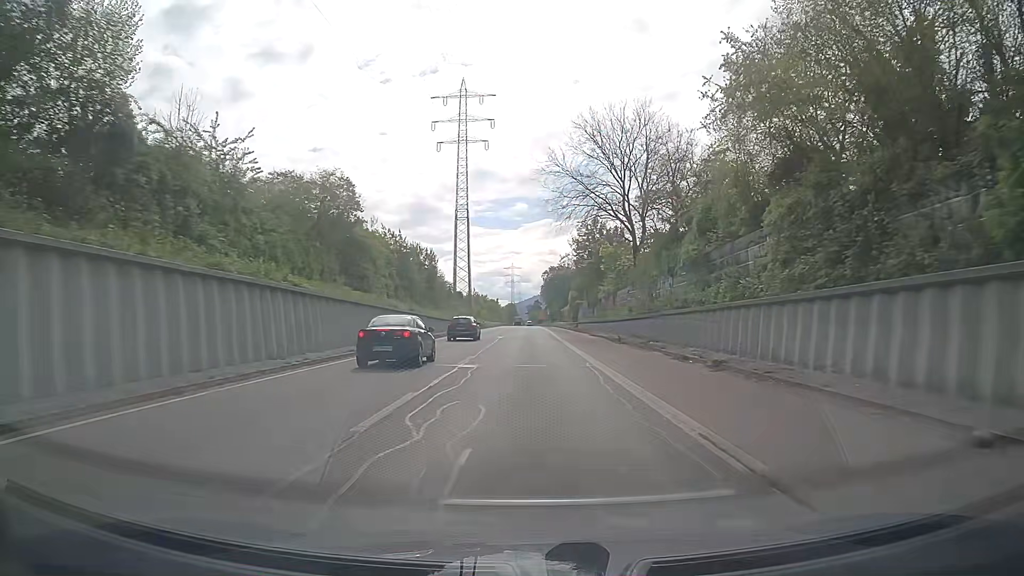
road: trunk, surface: asphalt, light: Day
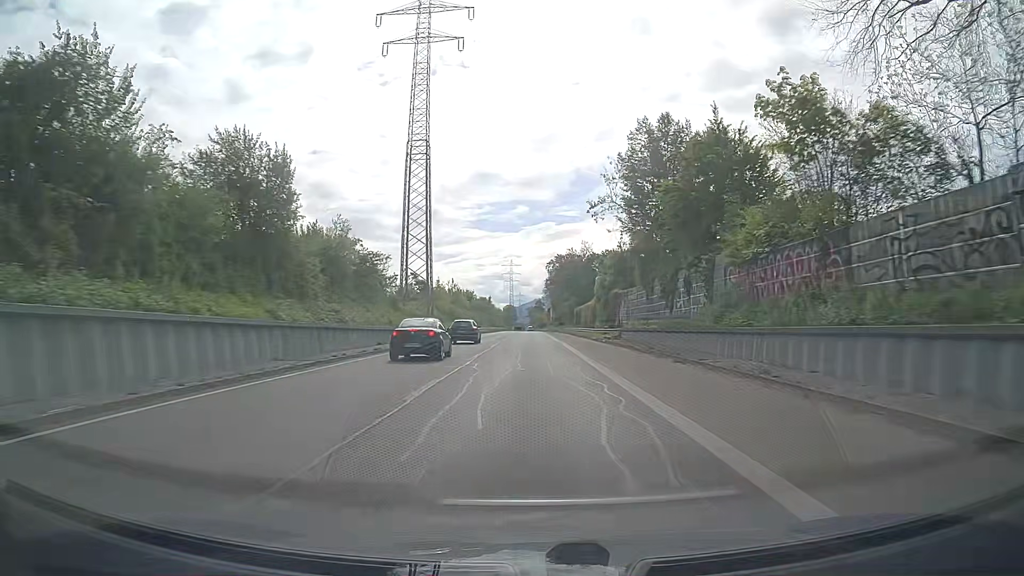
(+0.3, +44.9) m; 0°
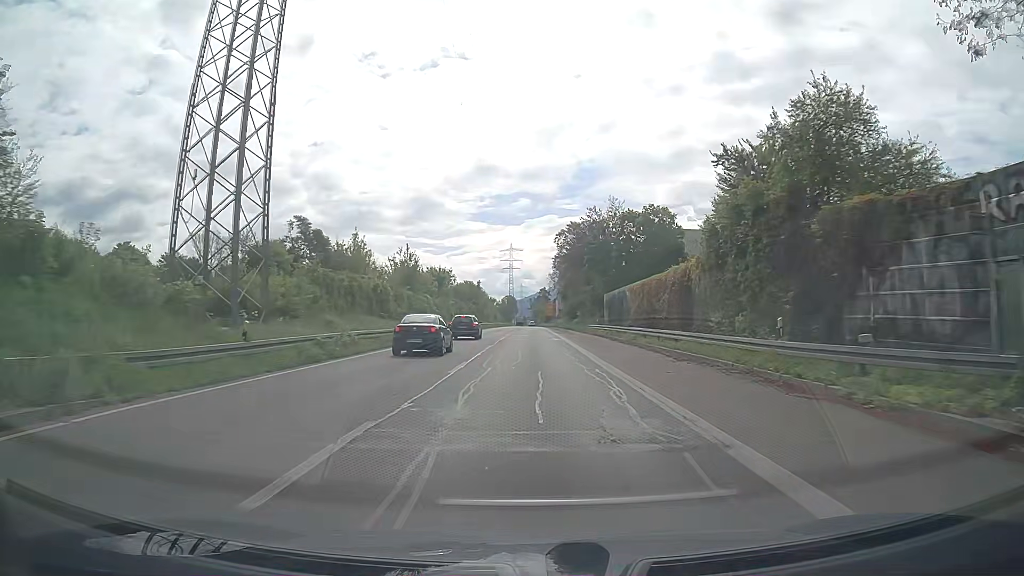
(-0.2, +42.8) m; 0°
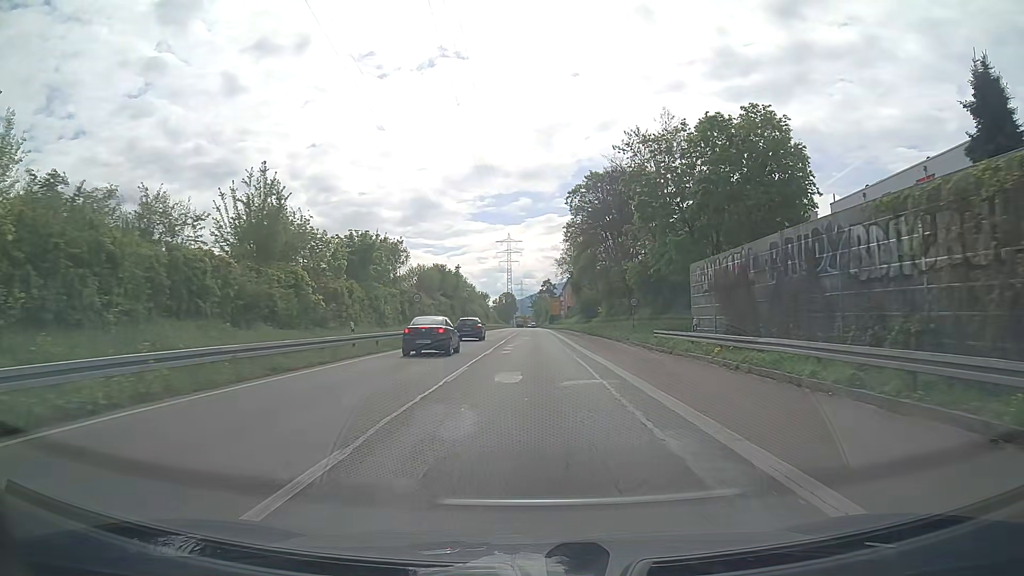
(0.0, +37.9) m; 0°
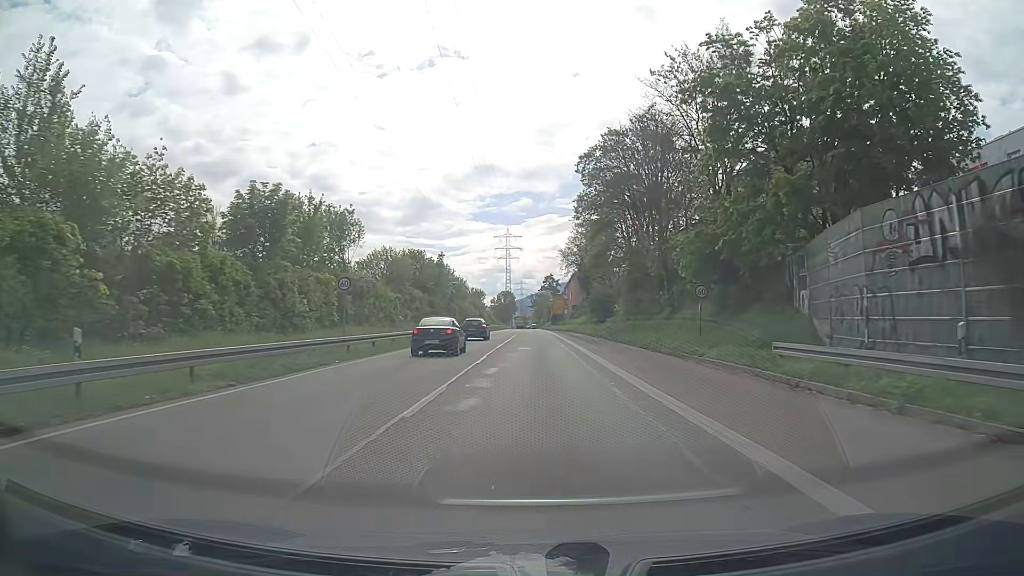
(0.0, +17.1) m; 0°
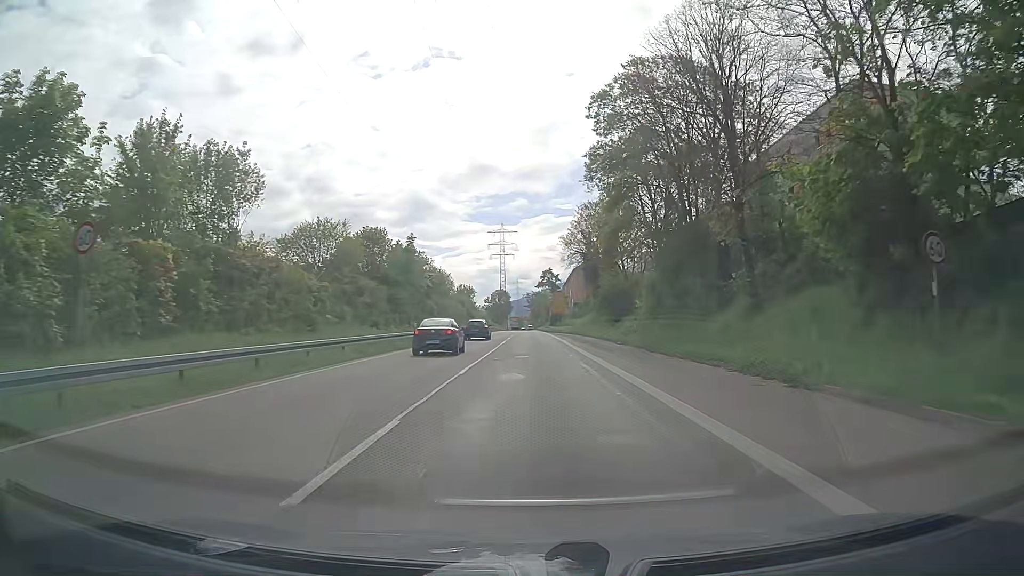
(0.0, +16.4) m; 0°
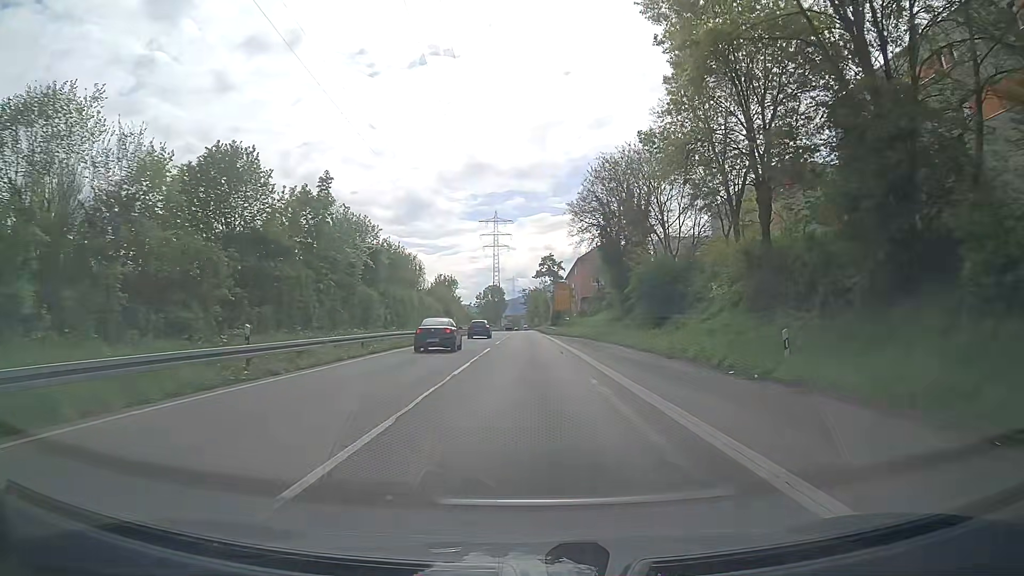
(+0.2, +24.2) m; +1°
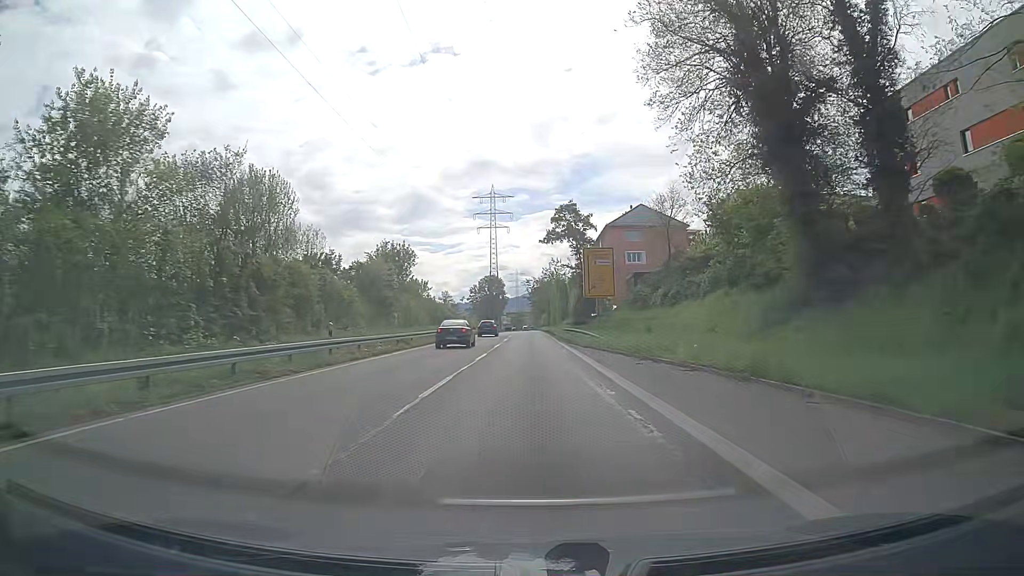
(-0.2, +41.4) m; 0°
(0, +10) (0, +20) (0, +30) (0, +40) (0, +50) (0, +60) (0, +70) (0, +80) (0, +90) (0, +100) m
